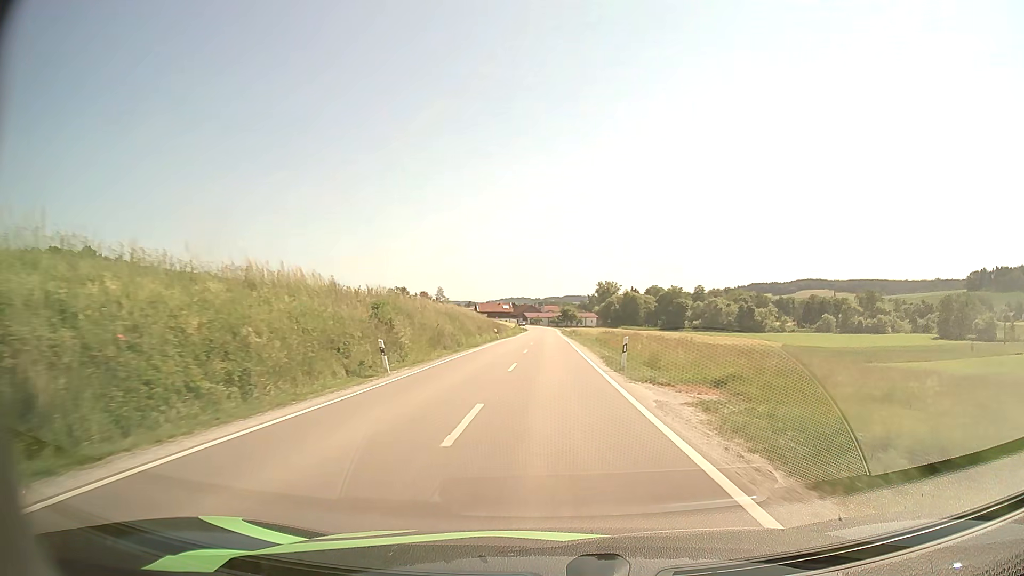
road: secondary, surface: asphalt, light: Day
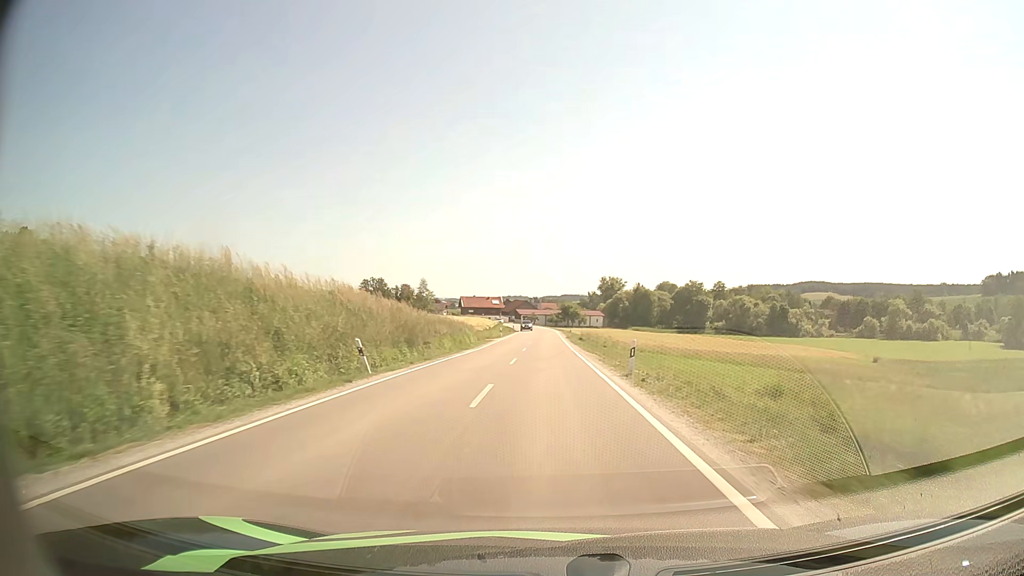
(+0.1, +44.9) m; 0°
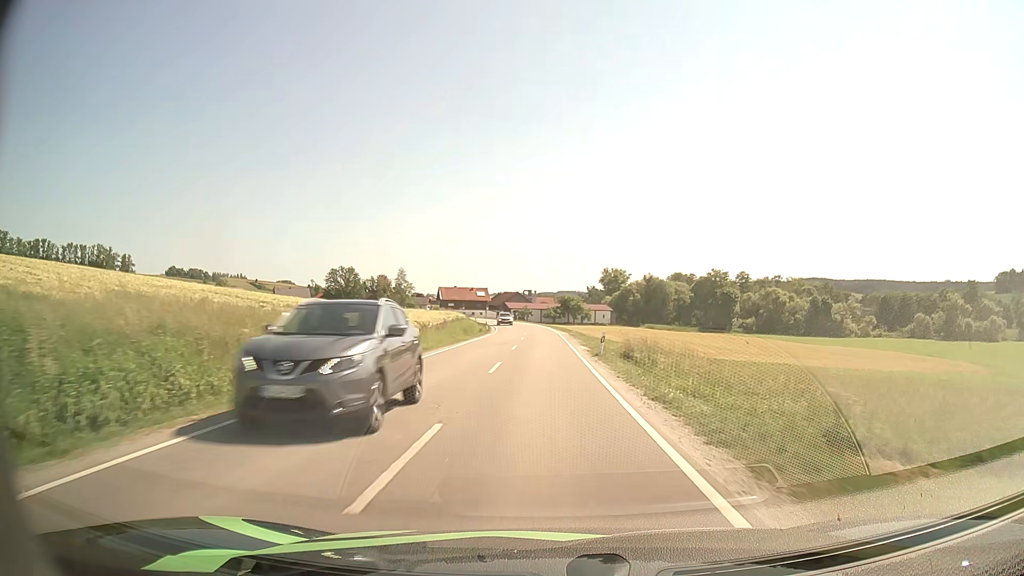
(+0.1, +42.2) m; 0°
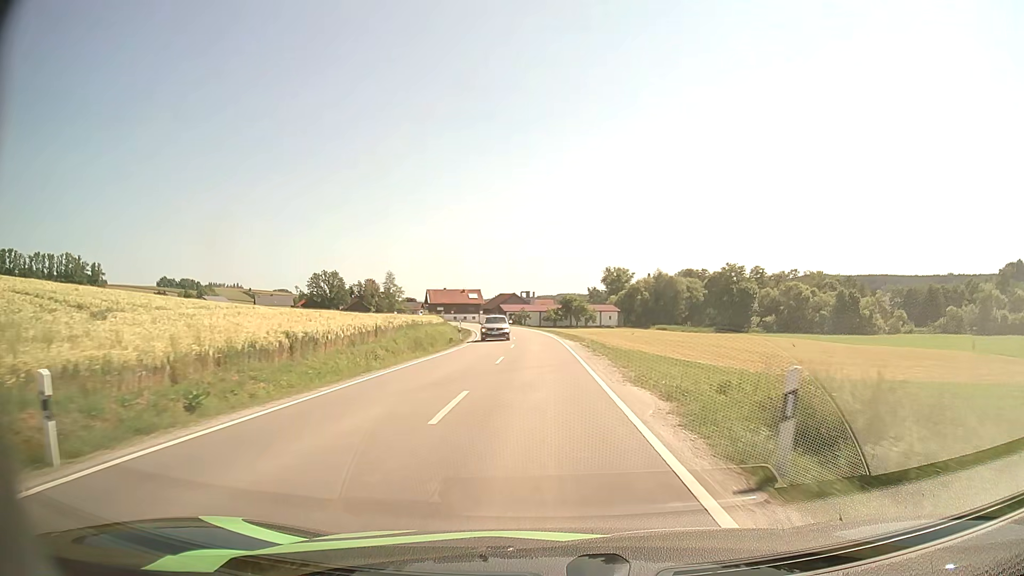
(0.0, +19.9) m; 0°
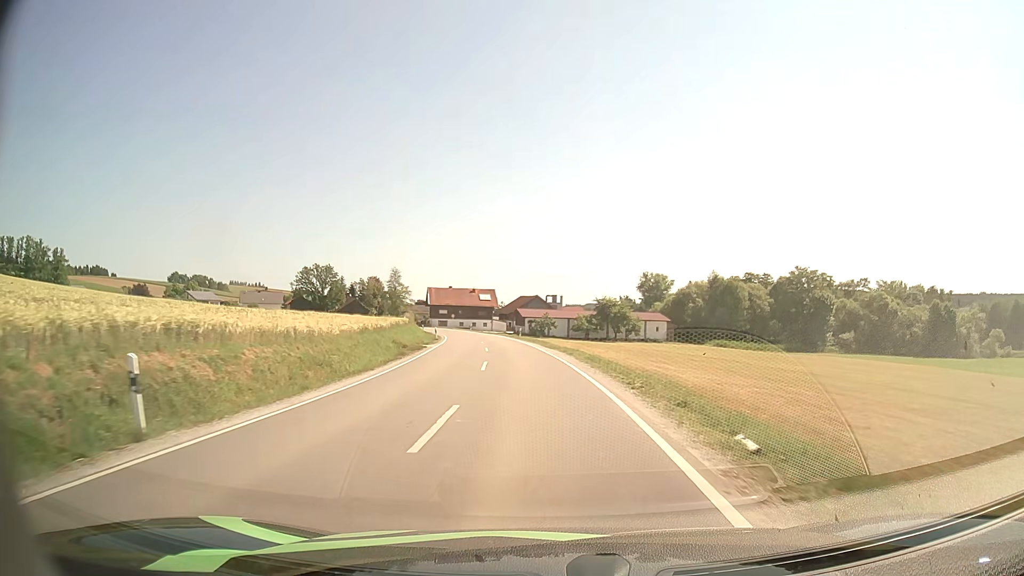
(-0.6, +37.6) m; -2°
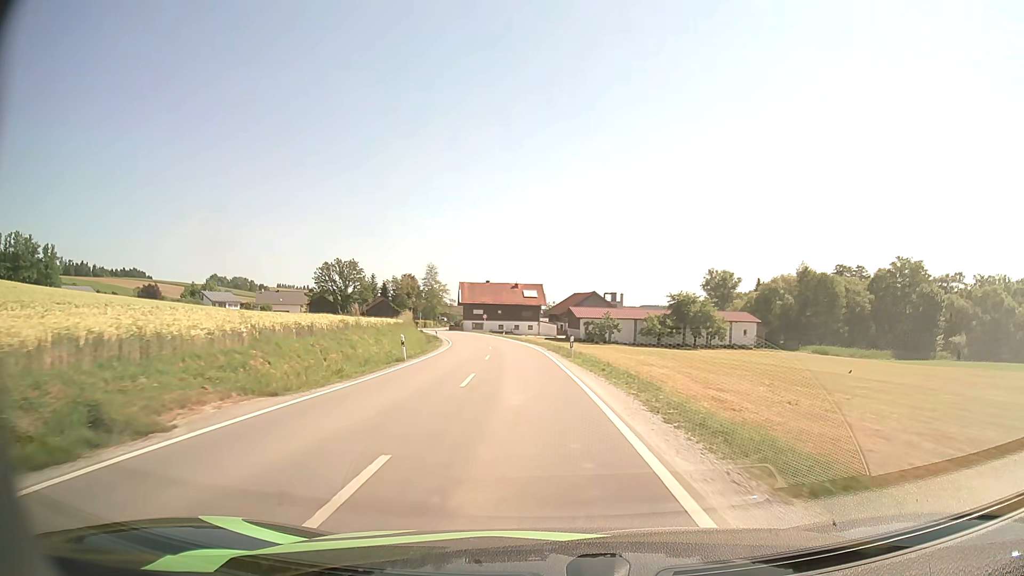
(-0.9, +28.5) m; -4°
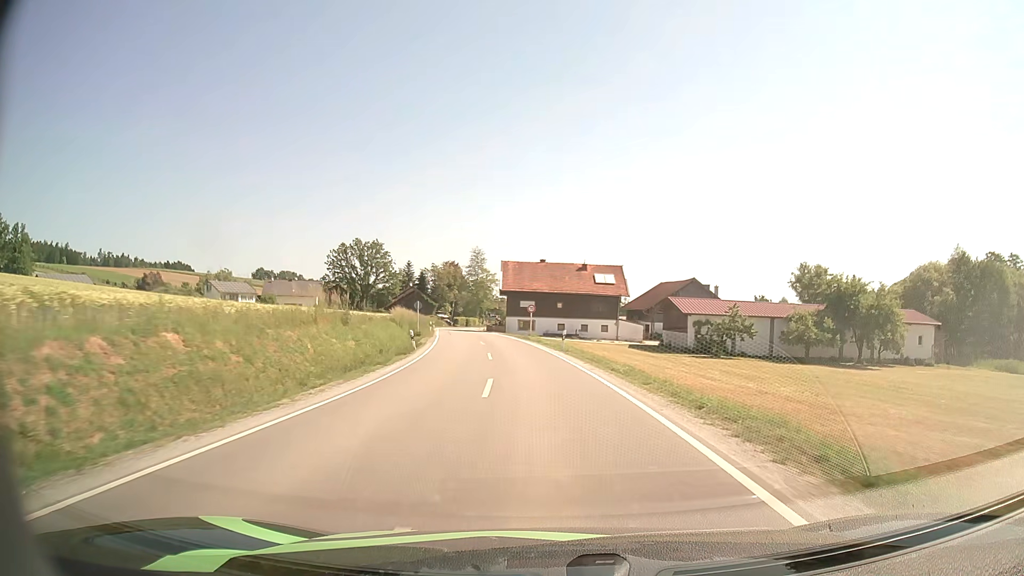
(-2.3, +38.6) m; -5°
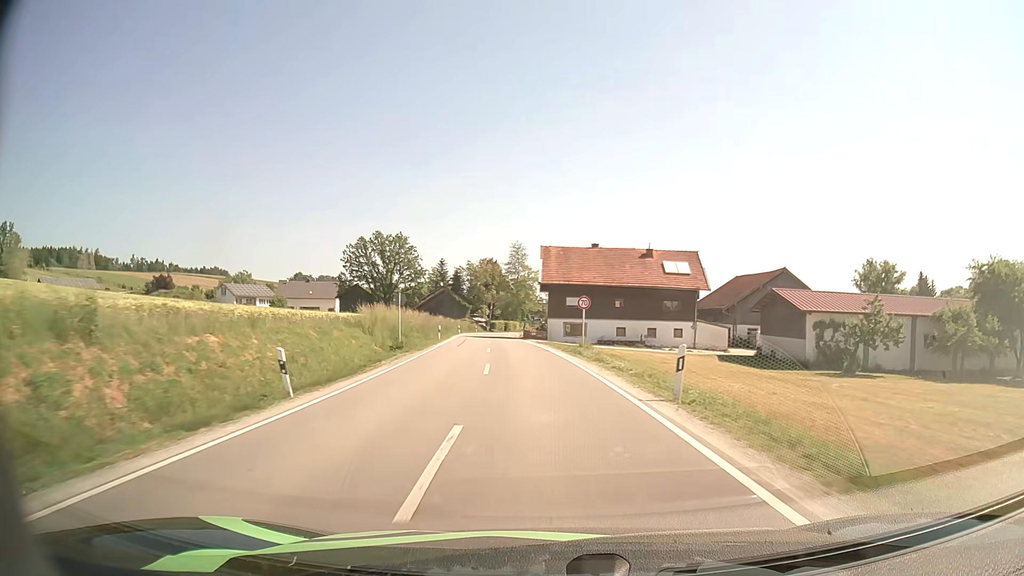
(-0.6, +19.8) m; -4°
(0, +10) (-1, +20) (-2, +30) (-2, +40) (-3, +50) (-5, +60) (-5, +70) (-6, +80) (-7, +90) (-7, +100) m
